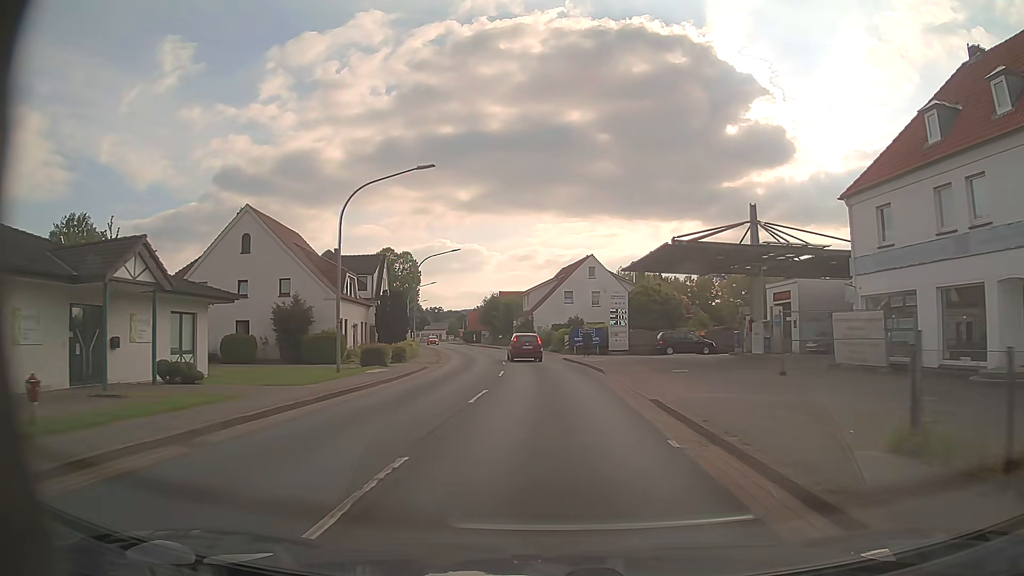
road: primary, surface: asphalt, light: Day
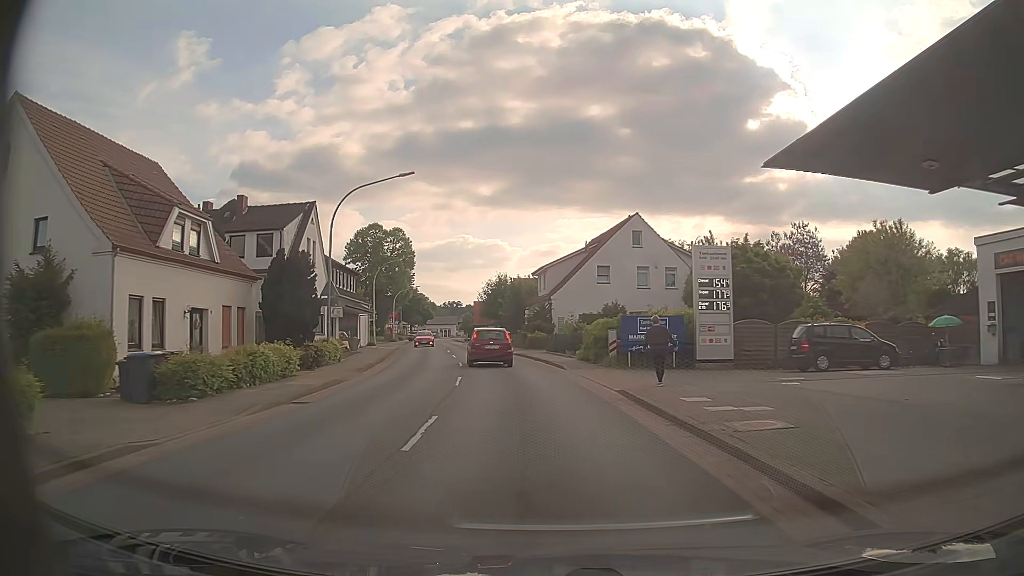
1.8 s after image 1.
(-0.2, +24.1) m; -2°
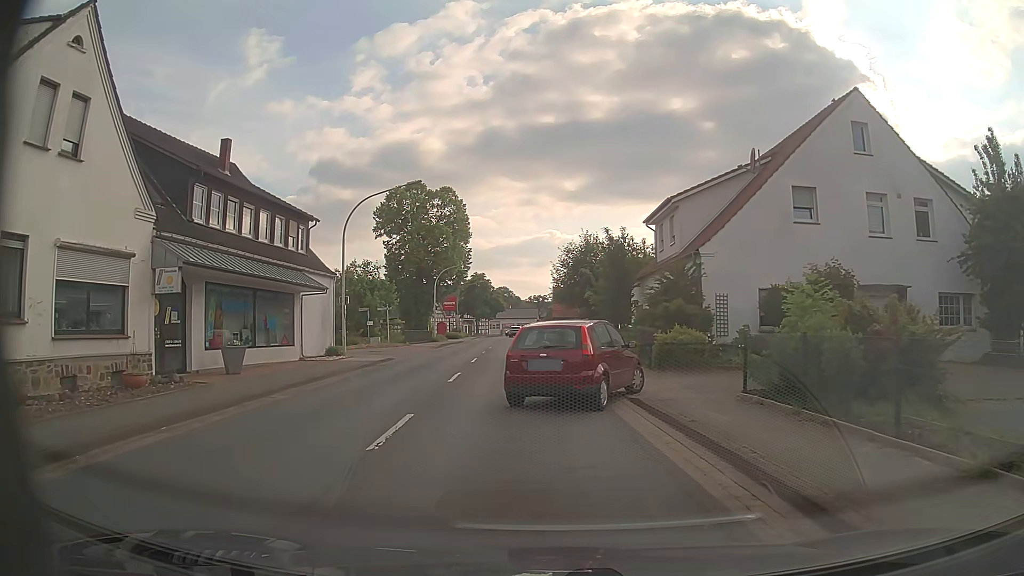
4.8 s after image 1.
(-1.7, +26.6) m; -7°
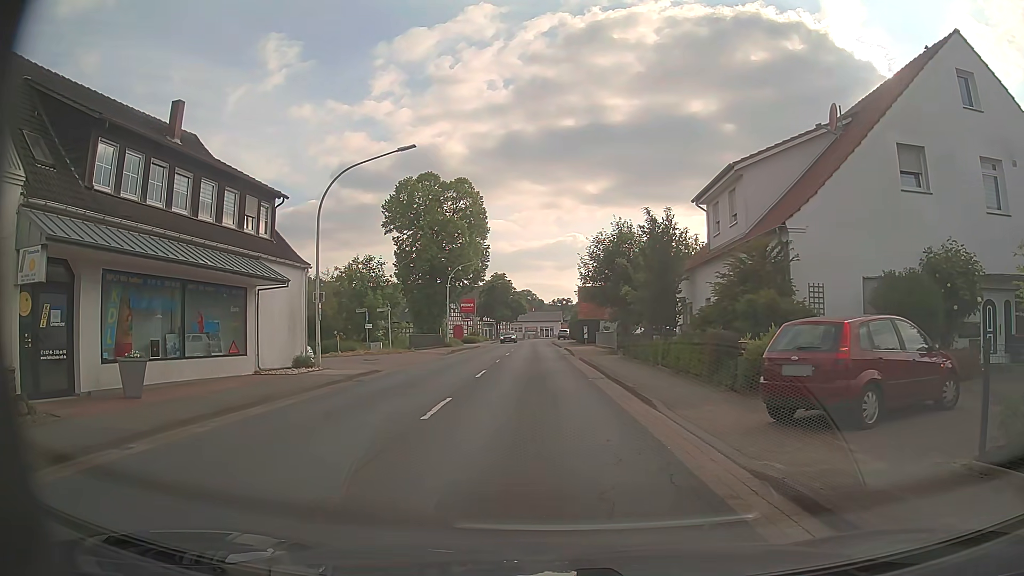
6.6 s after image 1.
(-0.2, +6.1) m; -2°
(0, +10) (0, +20) (-1, +30) (-1, +40) (-1, +50) (-2, +60) (-2, +70) (-2, +80) (-3, +90) (-2, +100) m
